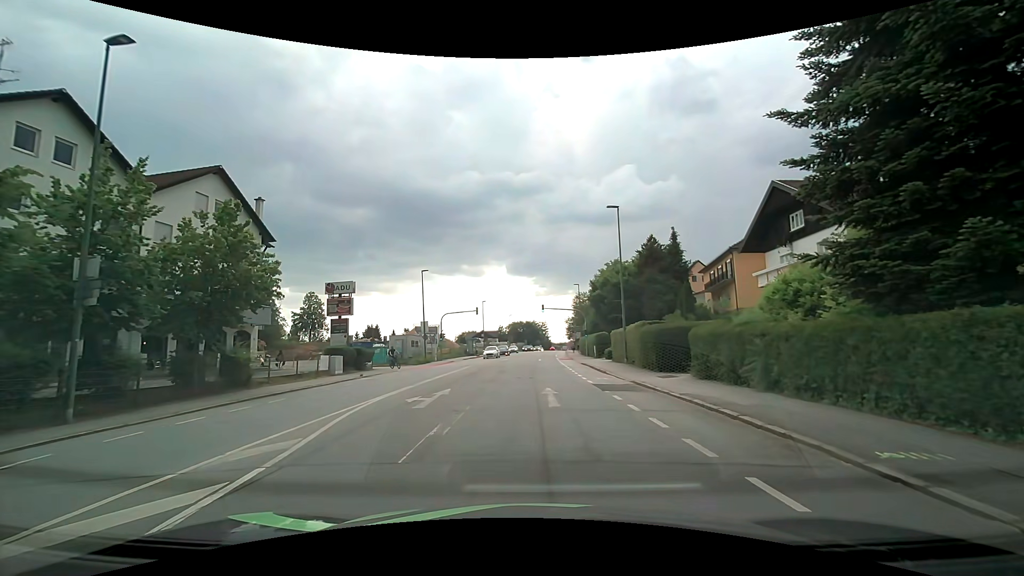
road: tertiary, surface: asphalt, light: Day
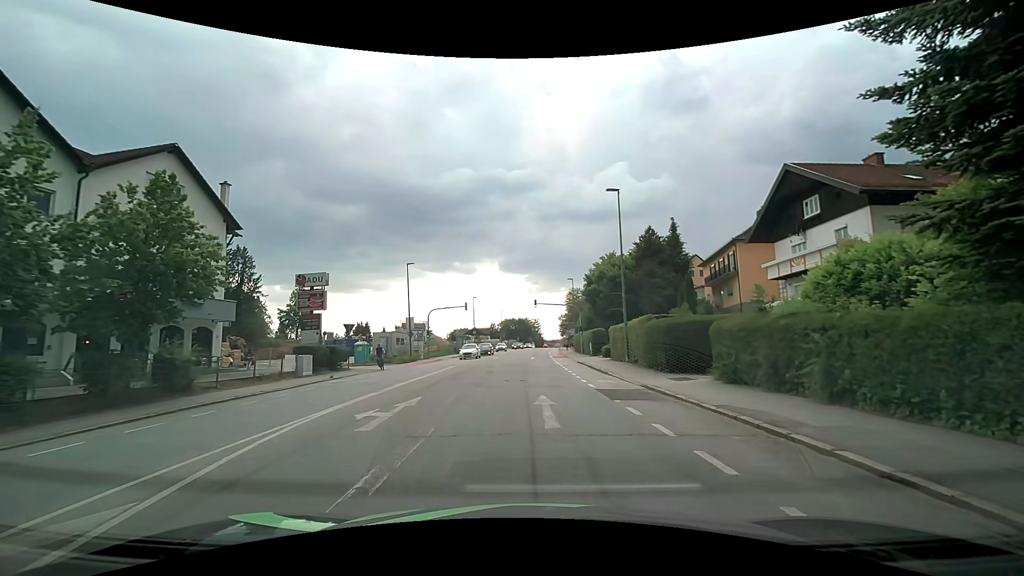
(+0.1, +3.1) m; +2°
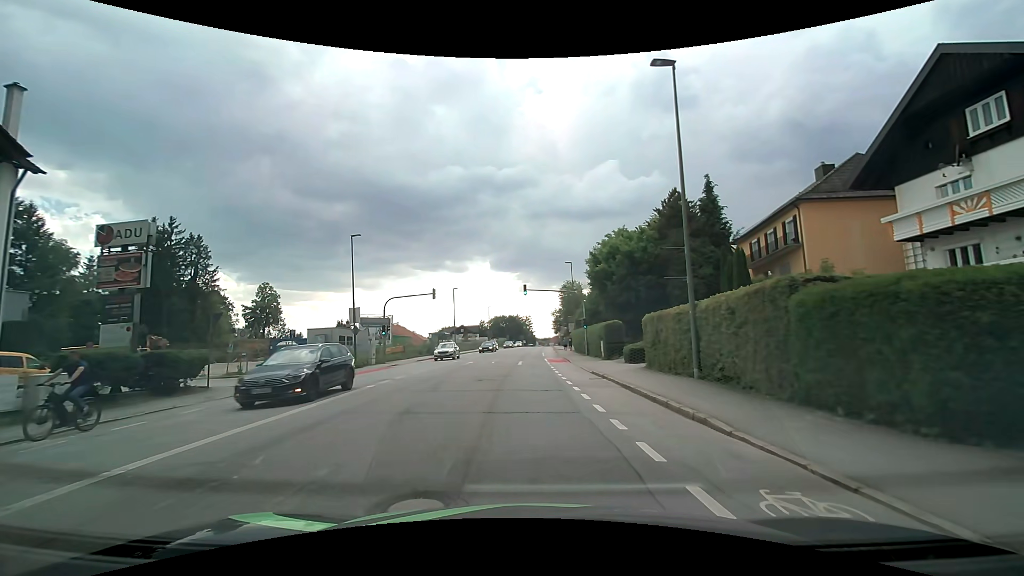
(+0.2, +13.7) m; +1°
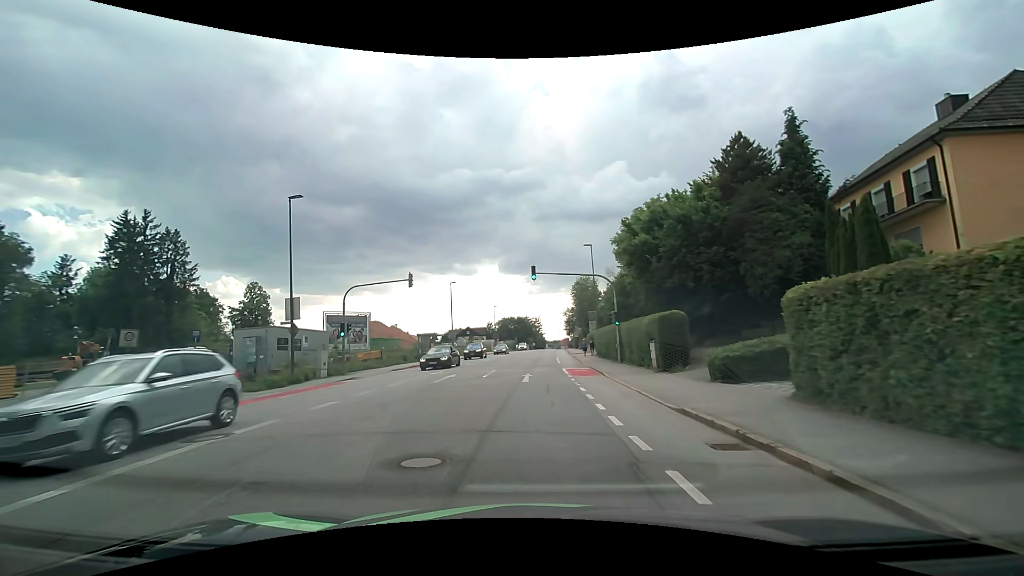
(-0.2, +11.6) m; -2°
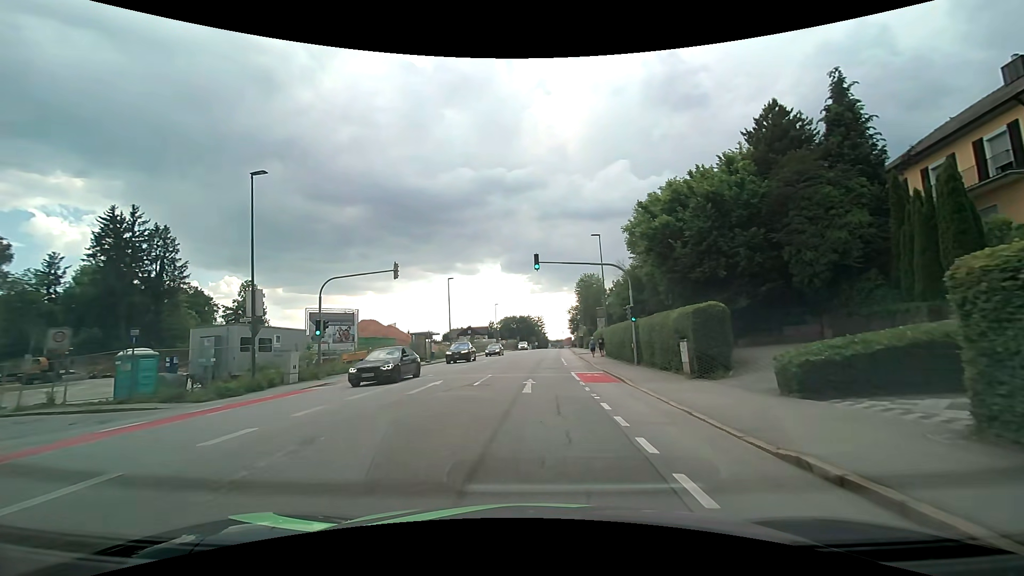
(0.0, +4.1) m; 0°
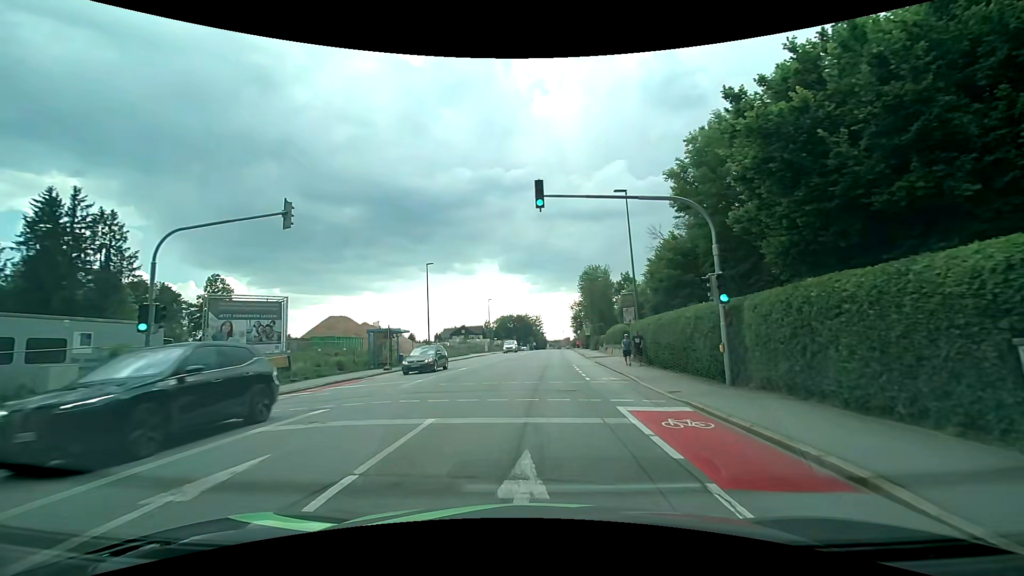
(-0.2, +12.5) m; -1°
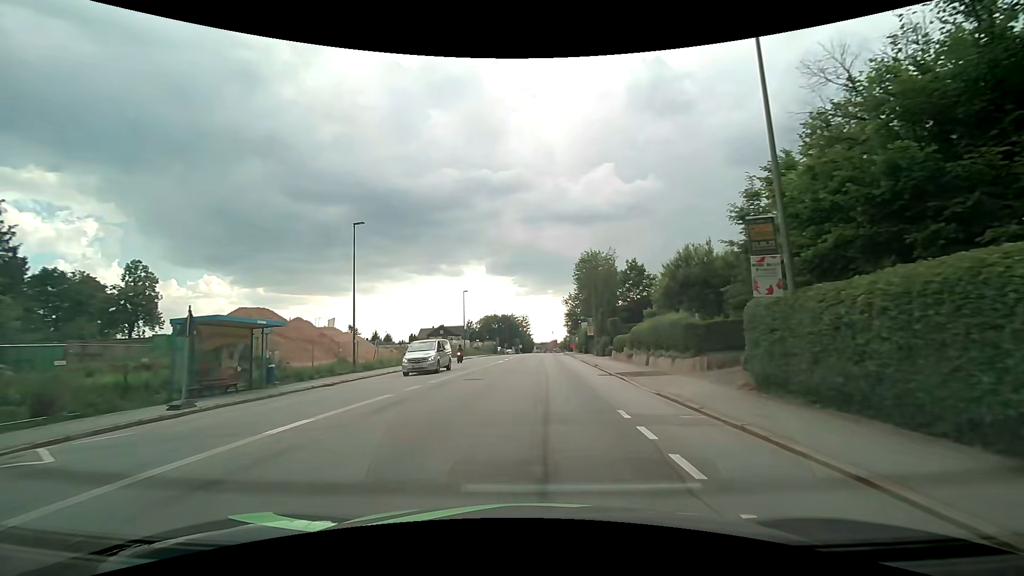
(+0.3, +18.7) m; +2°
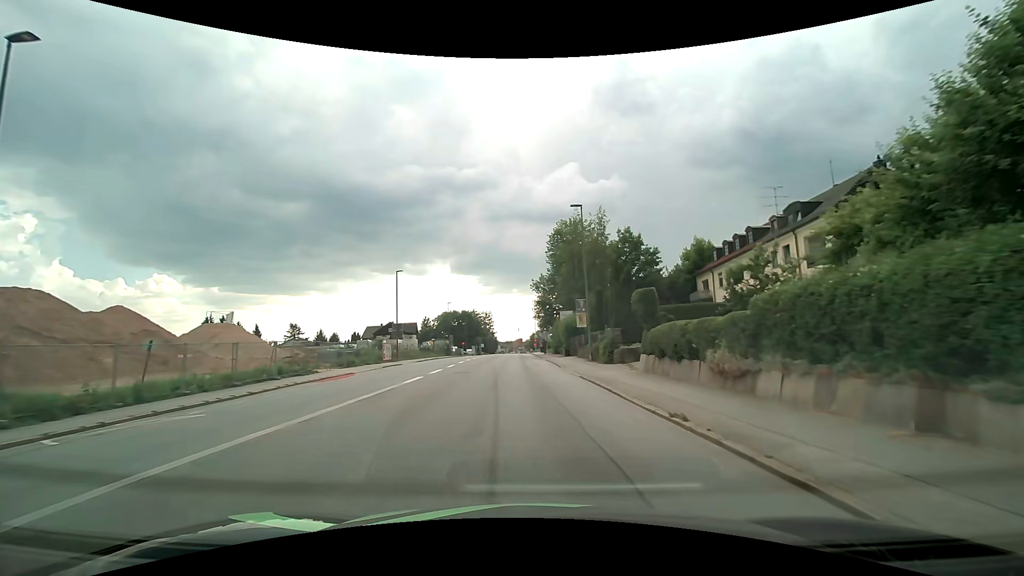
(+0.6, +21.2) m; +4°
(0, +10) (0, +20) (0, +30) (-1, +40) (-1, +50) (-2, +60) (-2, +70) (-2, +80) (-2, +90) (-3, +100) m
